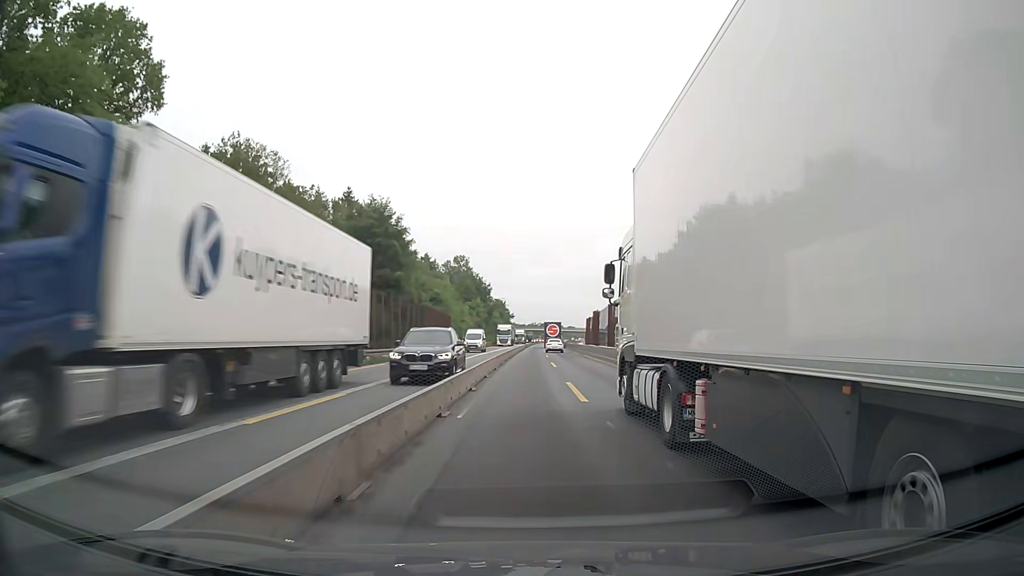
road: motorway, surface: concrete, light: Day
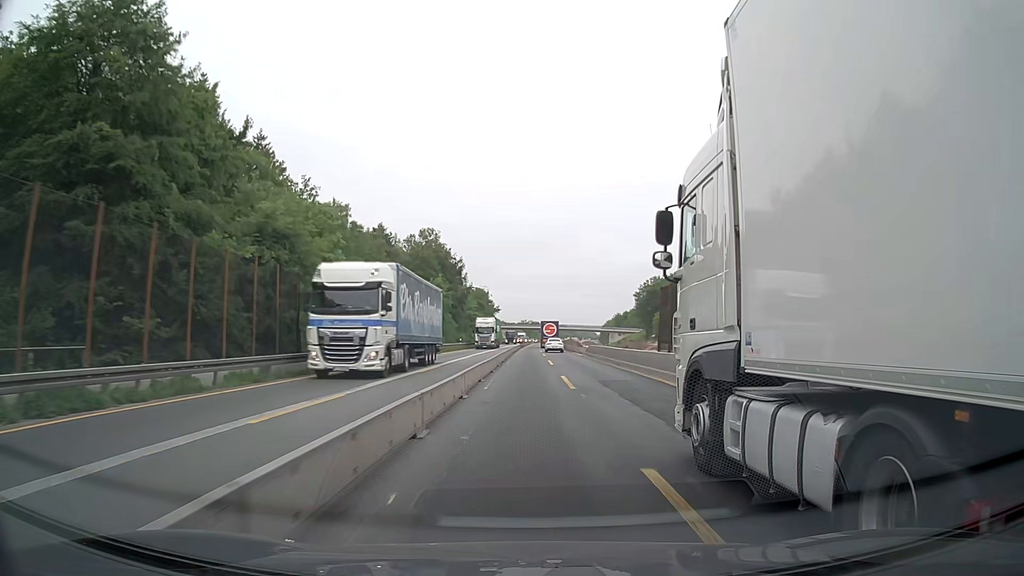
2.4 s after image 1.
(+0.2, +50.8) m; +1°
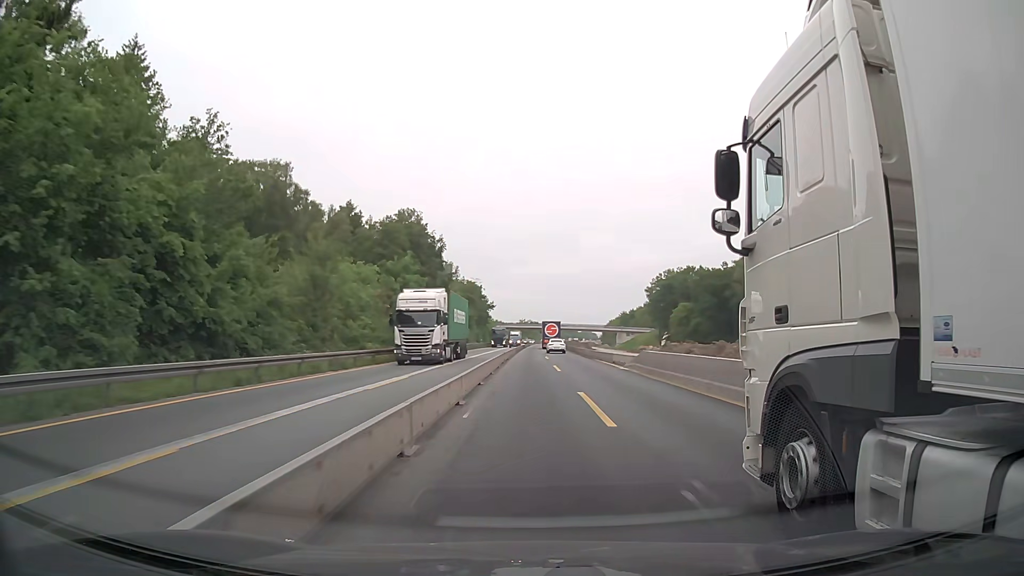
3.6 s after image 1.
(+0.1, +25.4) m; 0°
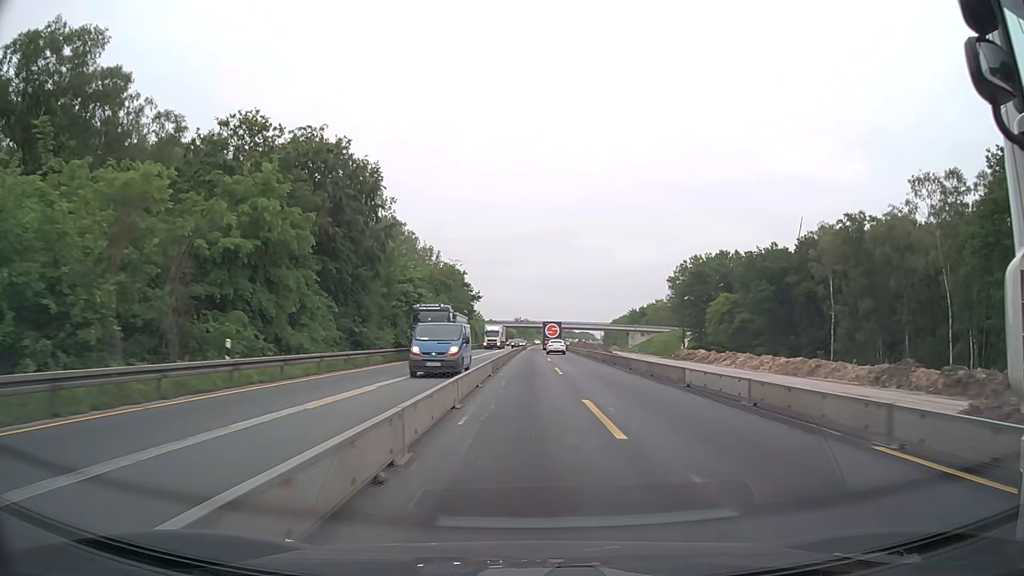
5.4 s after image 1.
(0.0, +38.1) m; 0°
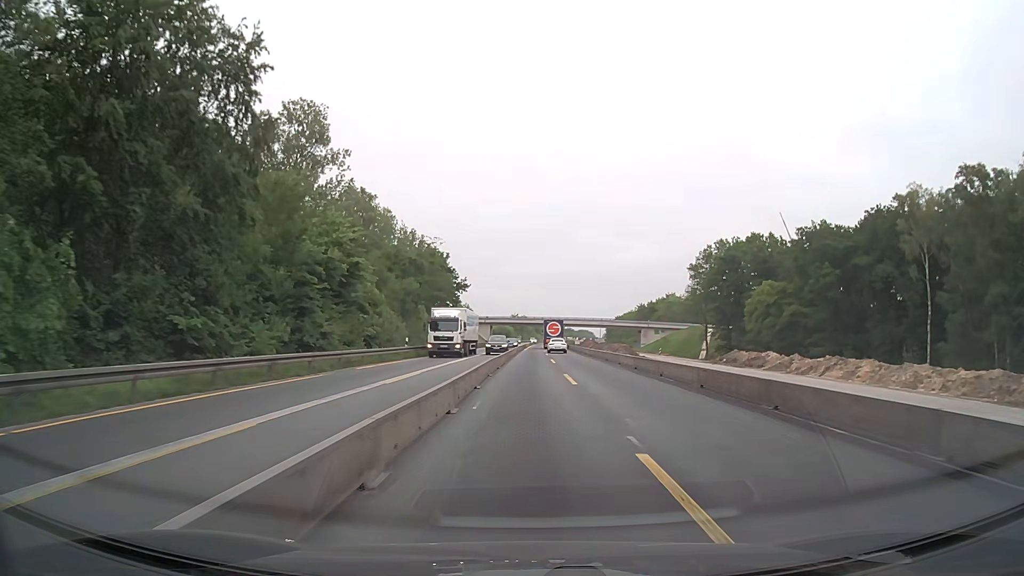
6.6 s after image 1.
(+0.1, +25.3) m; 0°
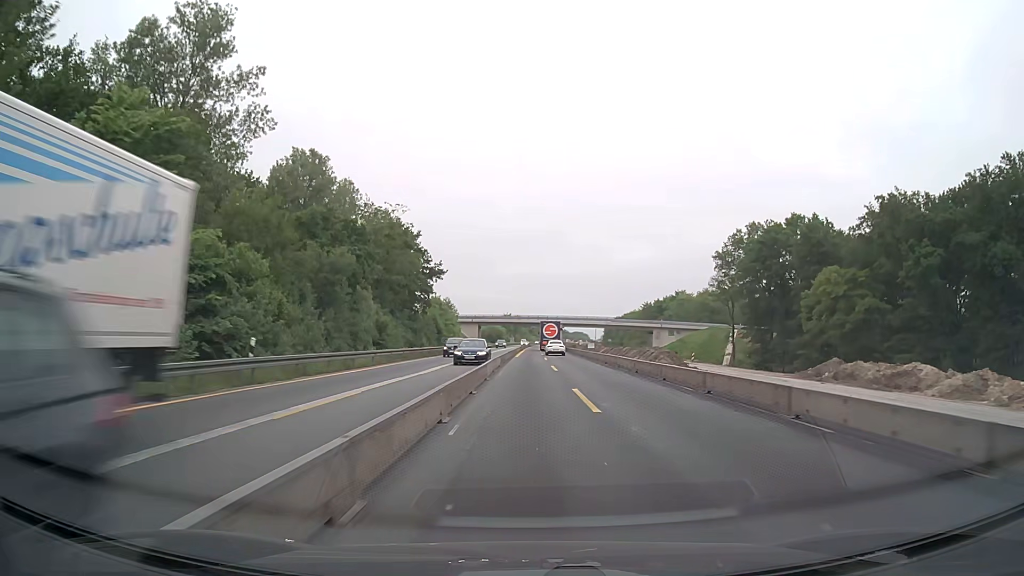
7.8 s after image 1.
(+0.3, +25.2) m; +1°
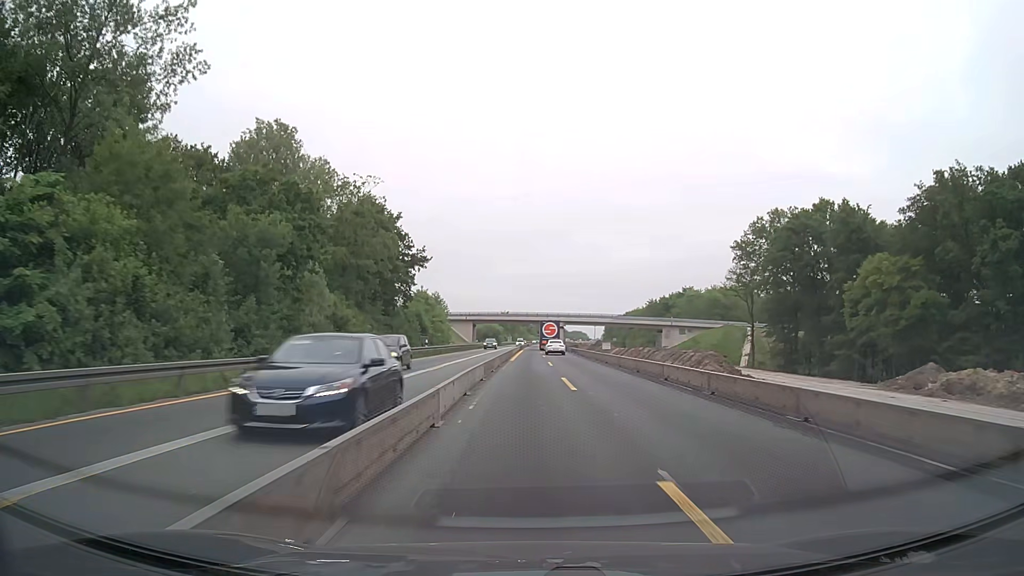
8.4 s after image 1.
(0.0, +12.6) m; 0°
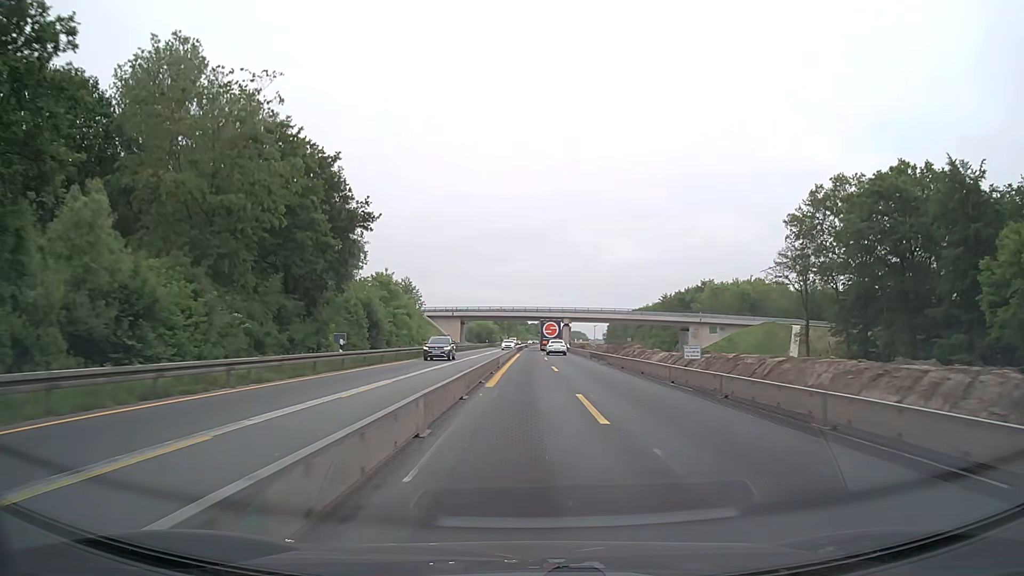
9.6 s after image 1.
(0.0, +25.3) m; 0°
(0, +10) (0, +20) (0, +30) (0, +40) (0, +50) (0, +60) (0, +70) (+1, +80) (+1, +90) (+1, +100) m
